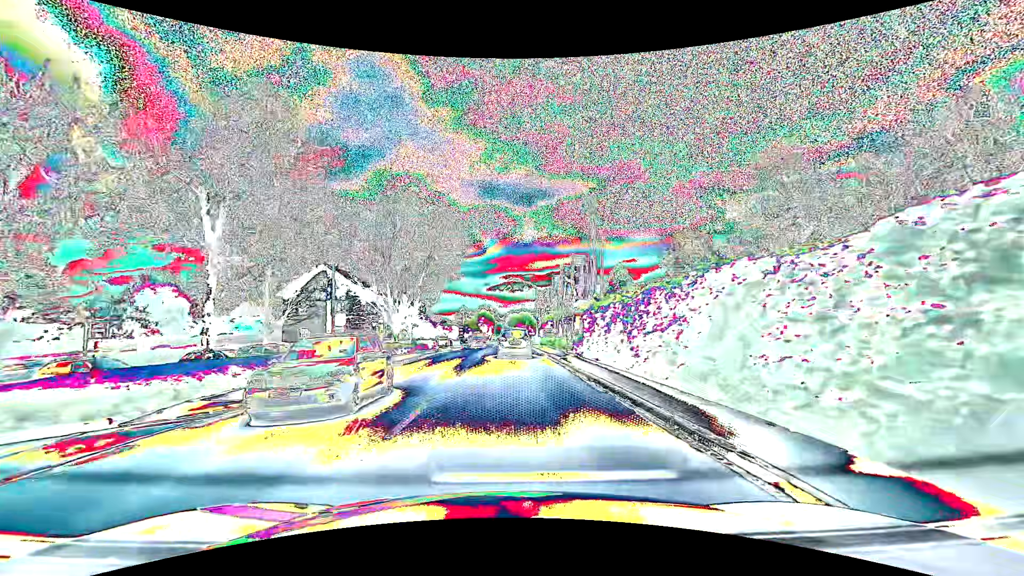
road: primary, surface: asphalt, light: Day
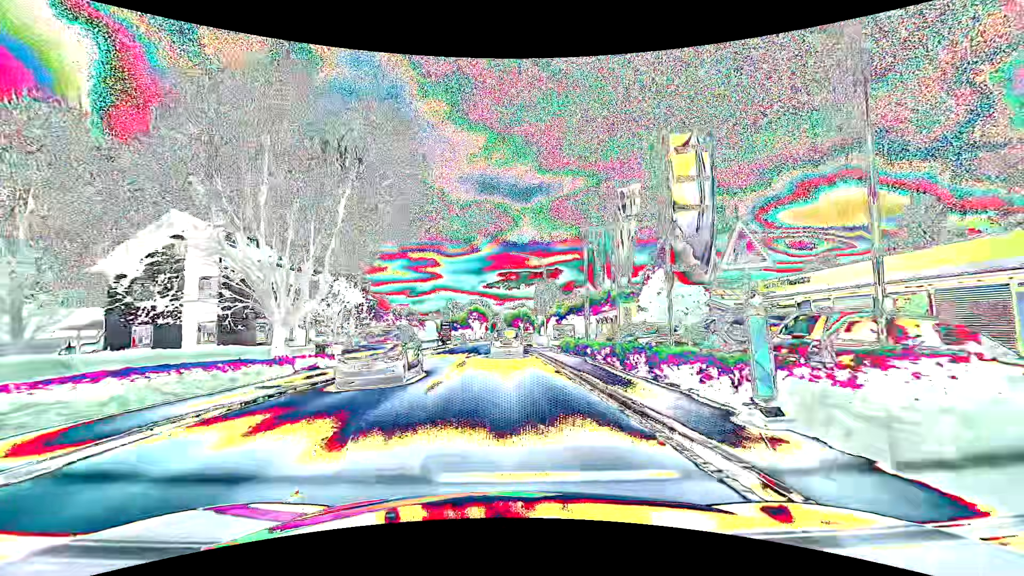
(+0.3, +23.1) m; +1°
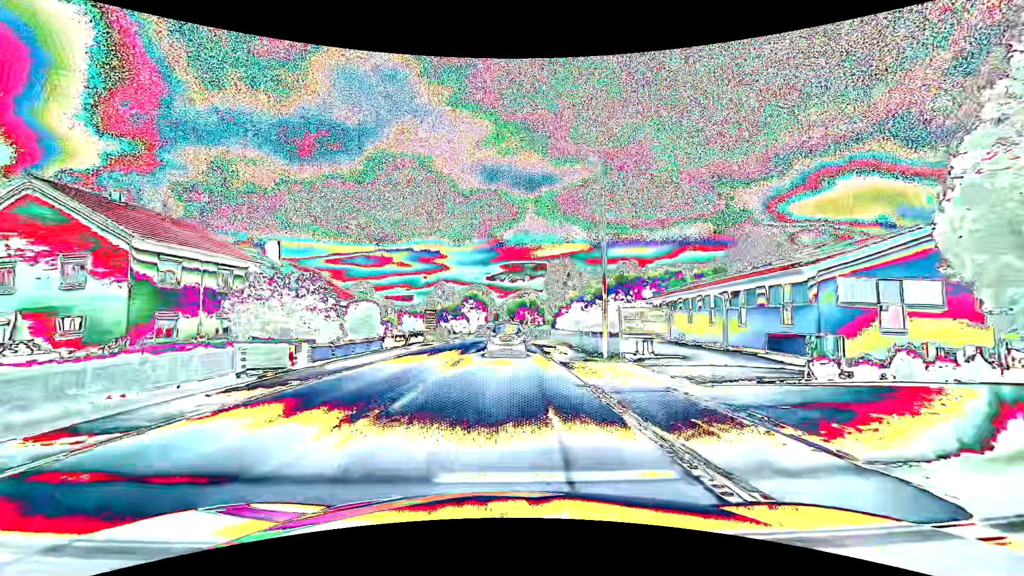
(-0.1, +29.2) m; -1°
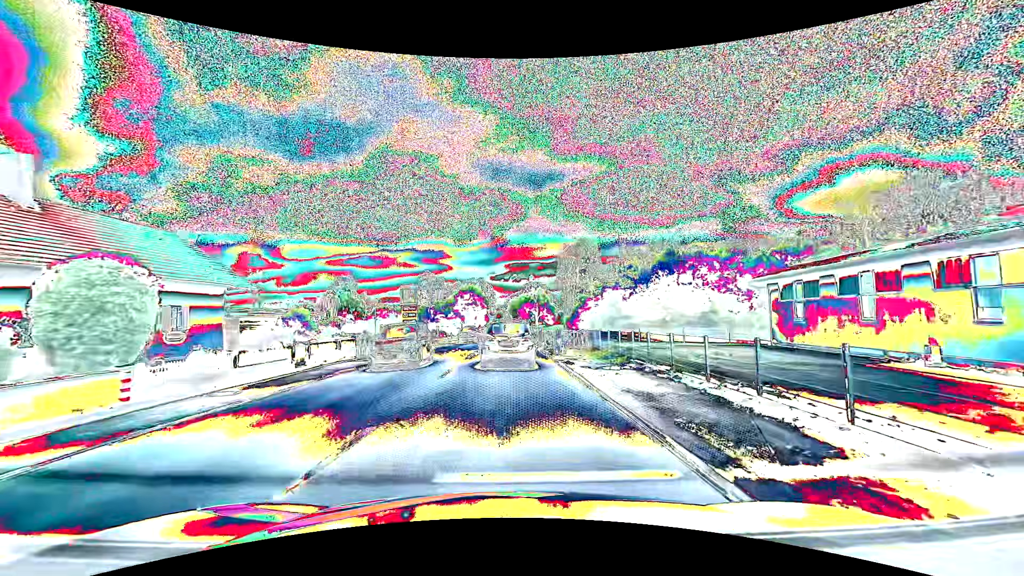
(+0.1, +22.3) m; 0°
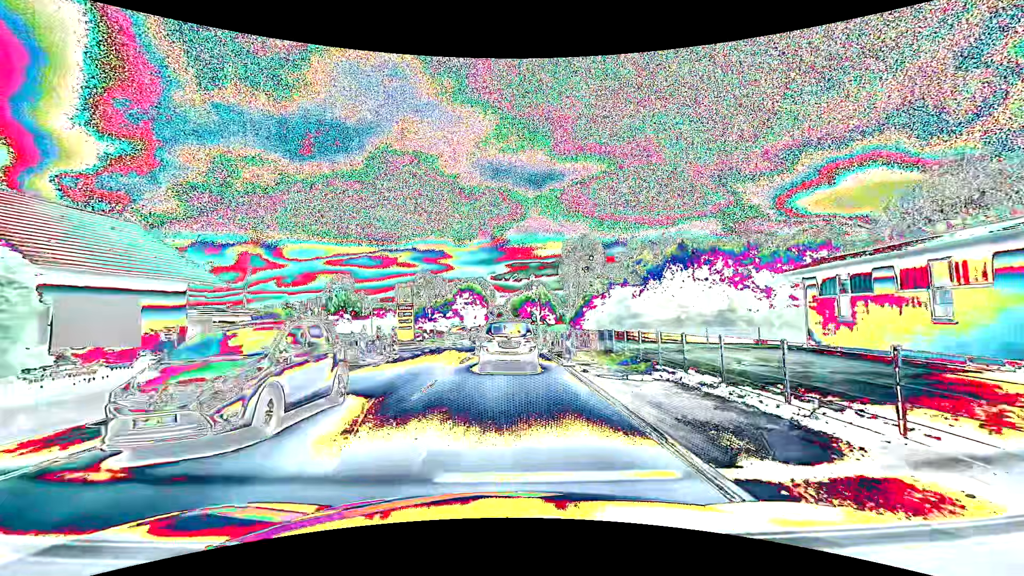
(0.0, +3.3) m; 0°
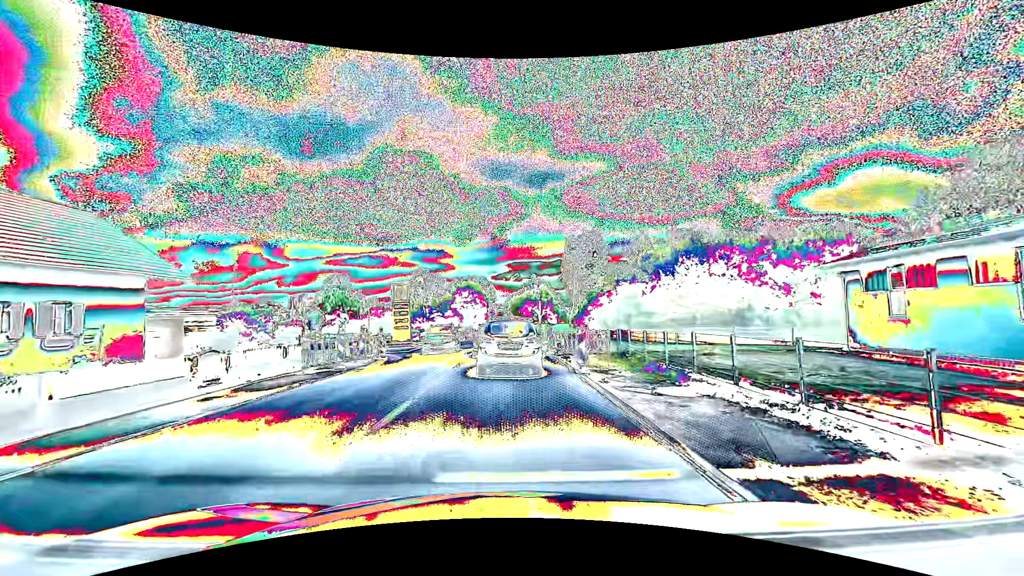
(0.0, +2.9) m; 0°
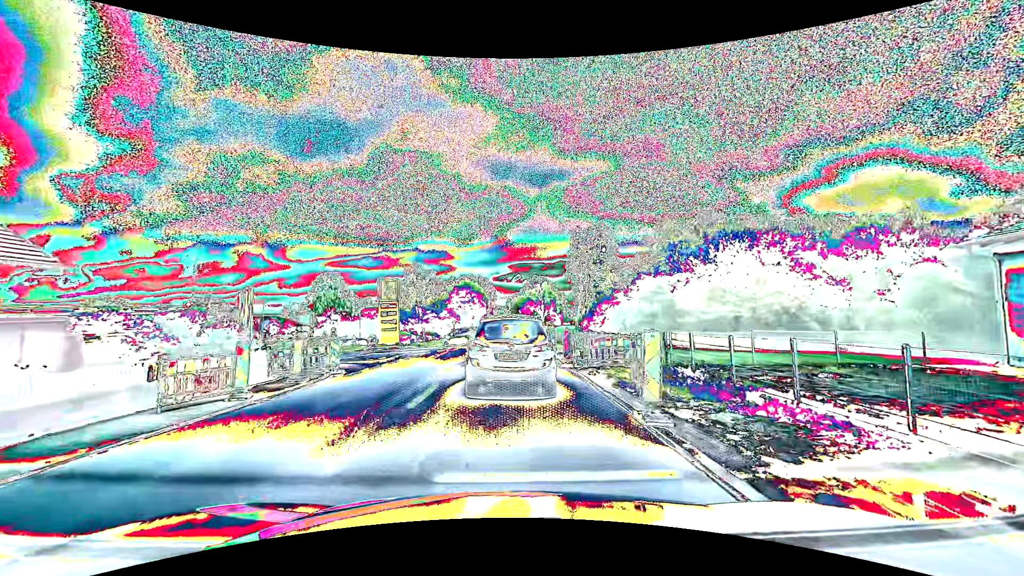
(0.0, +6.8) m; 0°
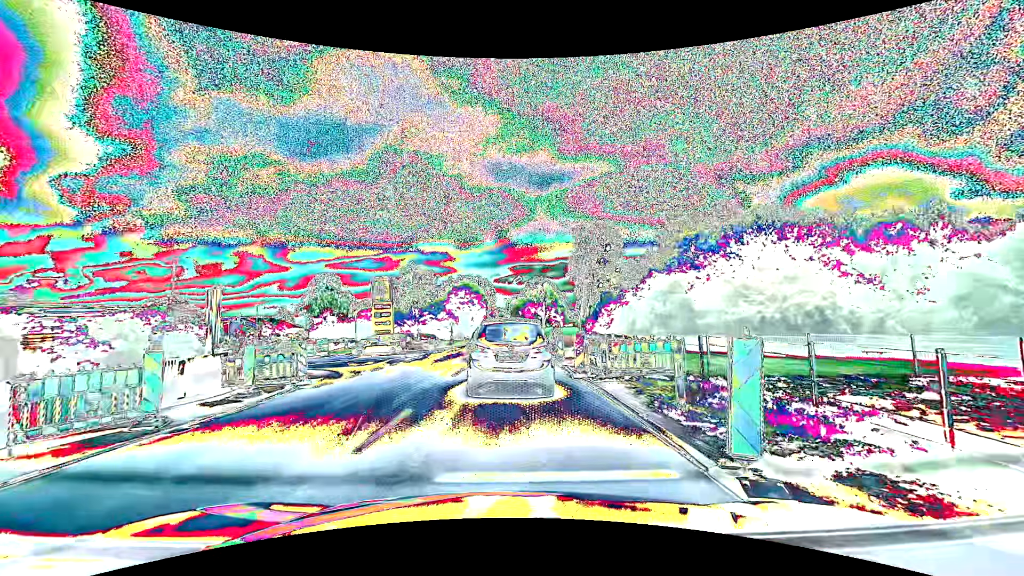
(0.0, +2.9) m; 0°
(0, +10) (0, +20) (0, +30) (0, +40) (0, +50) (+1, +60) (+1, +70) (+1, +80) (+1, +90) (+1, +100) m
